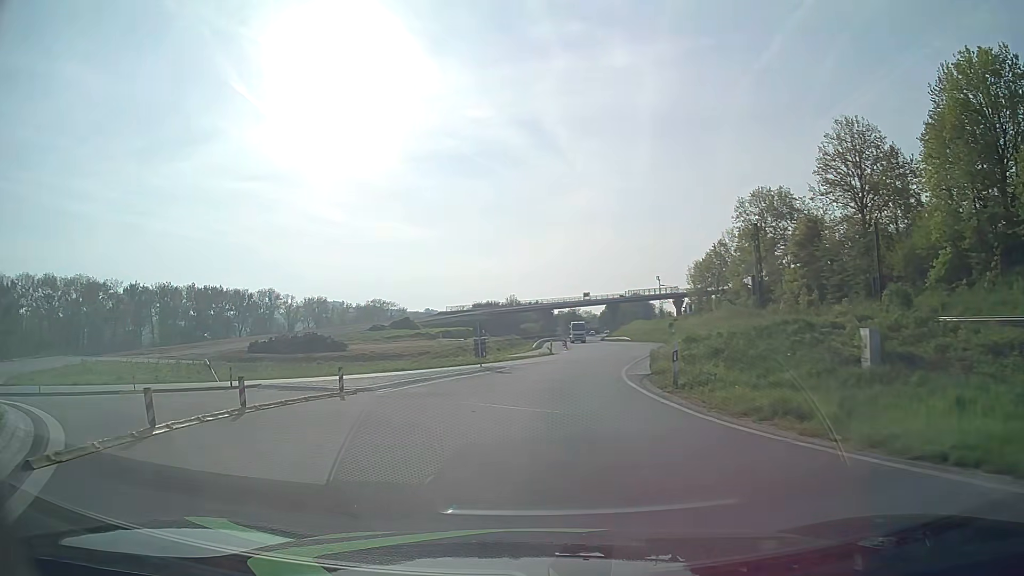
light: Day
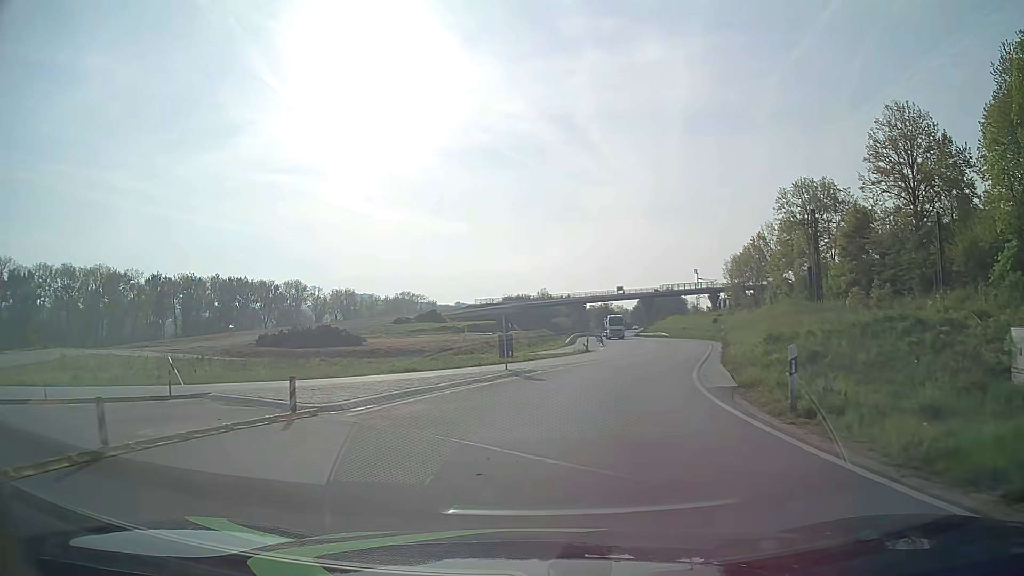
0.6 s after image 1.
(-0.2, +5.4) m; -3°
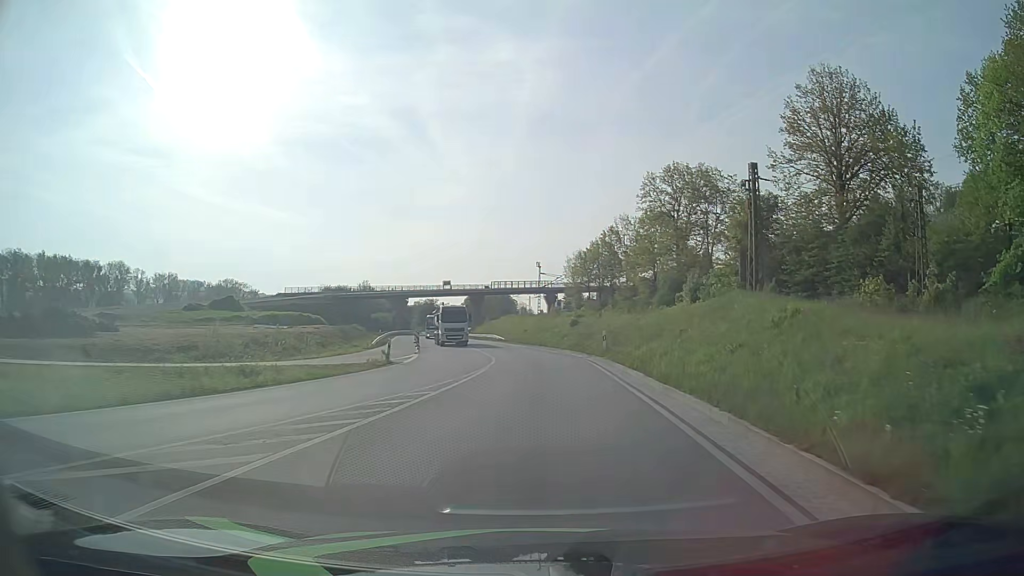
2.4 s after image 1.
(+2.1, +18.0) m; +15°
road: primary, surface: asphalt
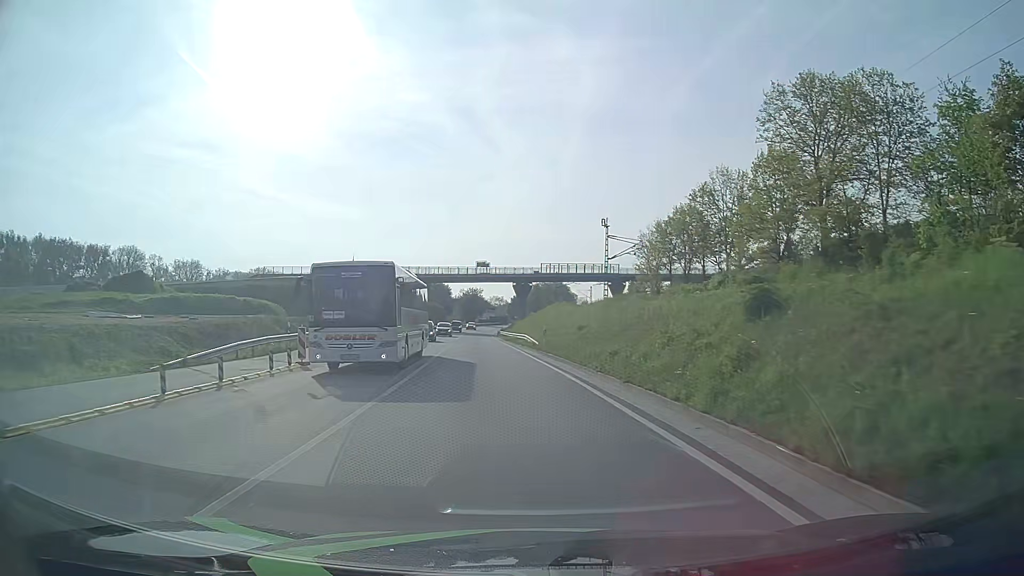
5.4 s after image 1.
(0.0, +36.9) m; -5°
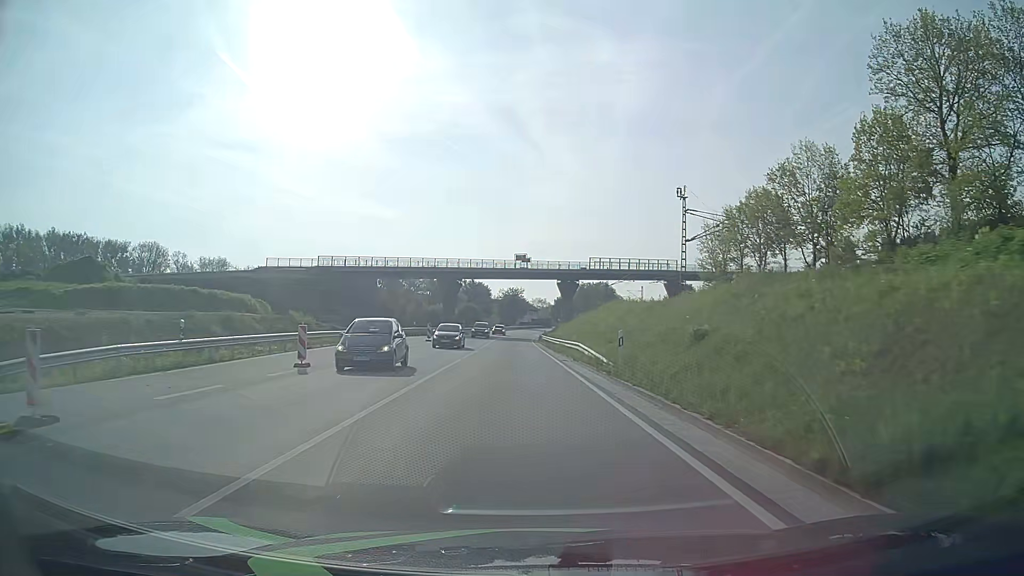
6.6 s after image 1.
(-0.7, +15.5) m; -4°
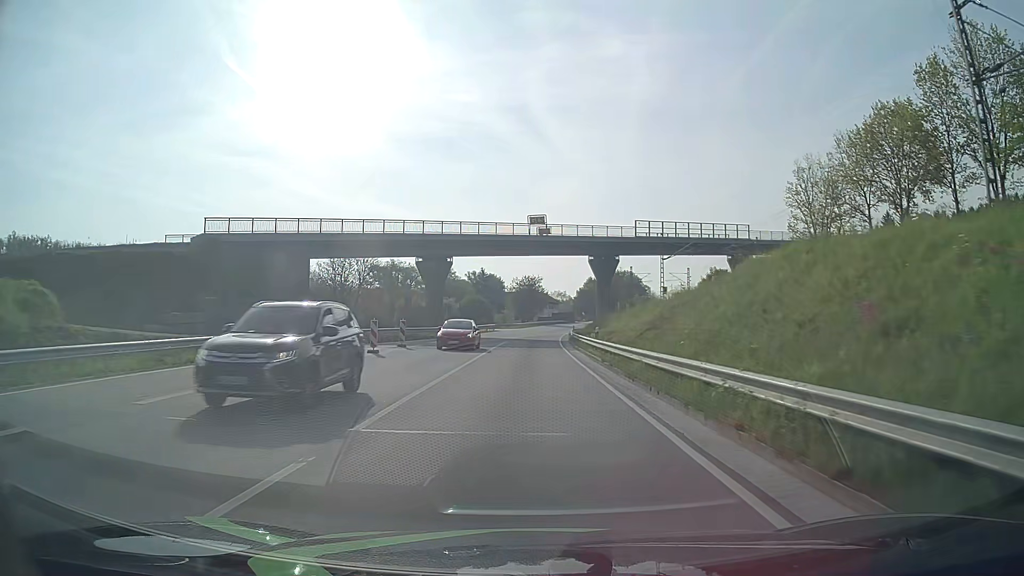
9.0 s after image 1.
(-0.7, +31.5) m; -2°
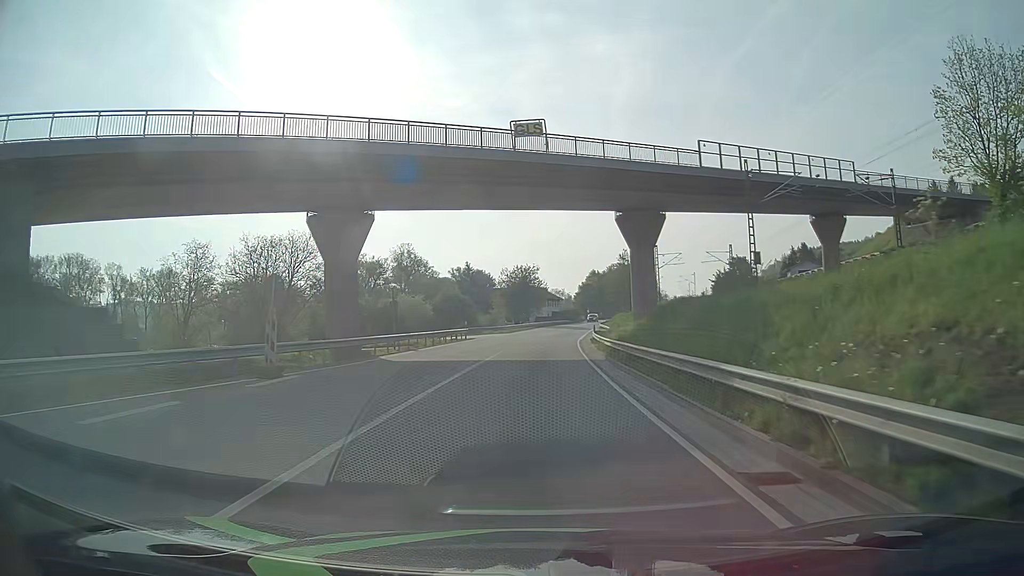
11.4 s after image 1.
(0.0, +32.0) m; 0°
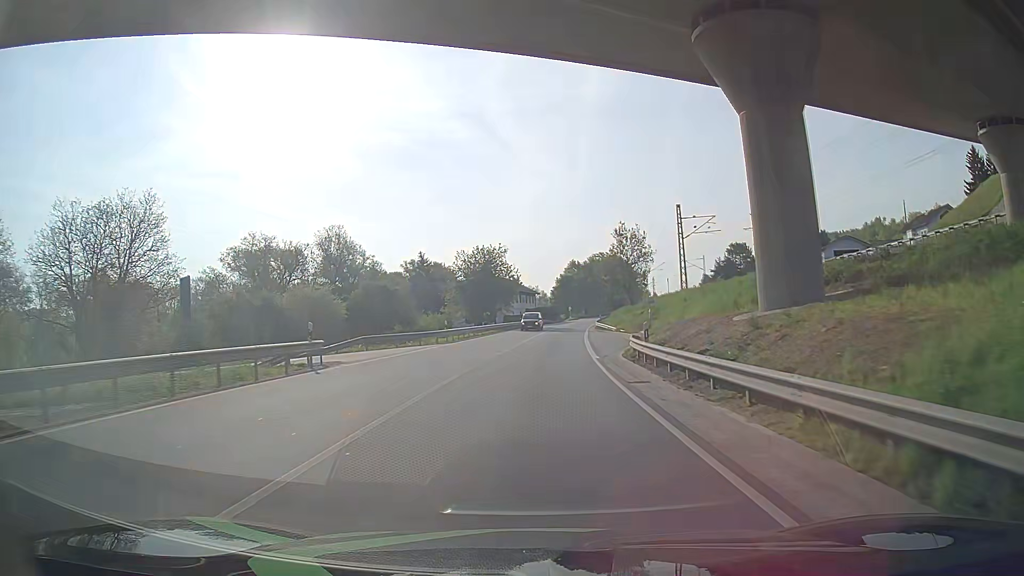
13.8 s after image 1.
(+0.6, +32.3) m; +3°
(0, +10) (0, +20) (0, +30) (+1, +40) (+1, +50) (+2, +60) (+3, +70) (+4, +80) (+5, +90) (+7, +100) m
